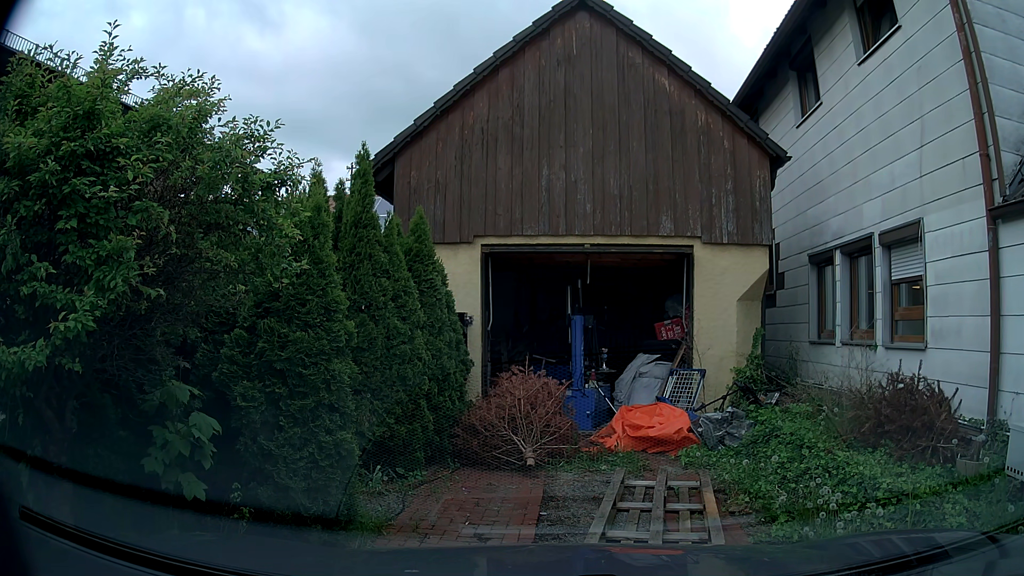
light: Day
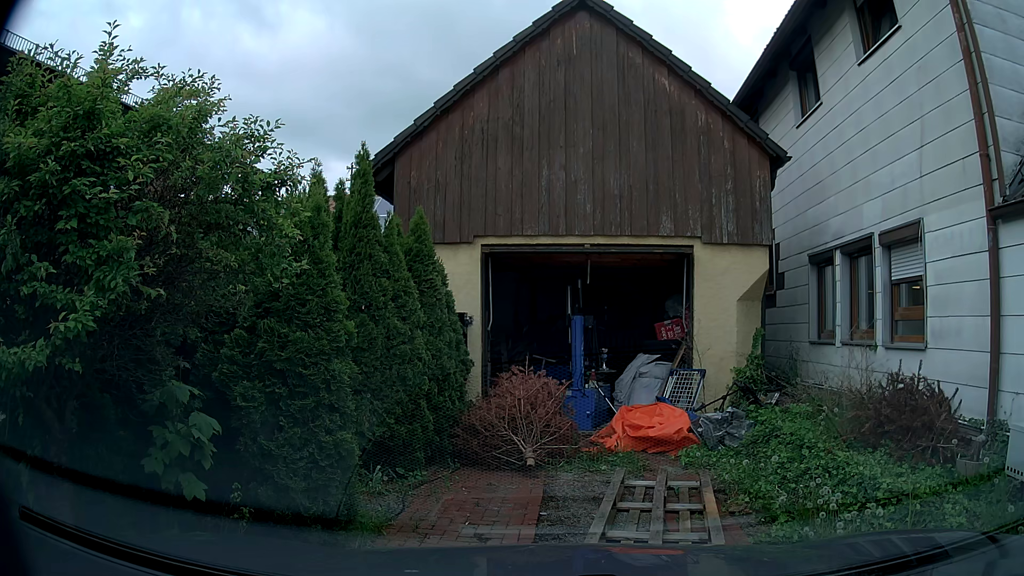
(0.0, 0.0) m; 0°
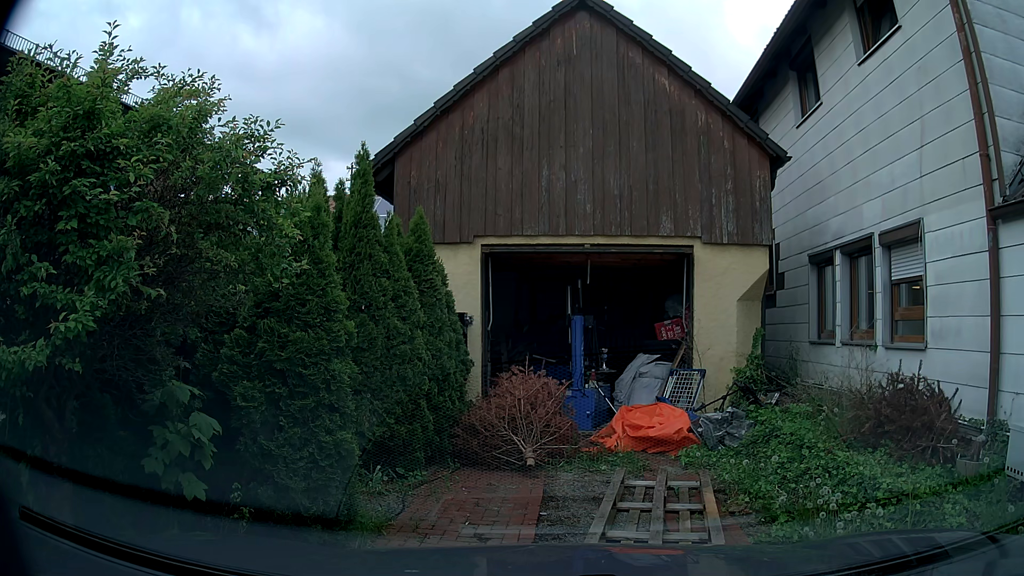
(0.0, 0.0) m; 0°
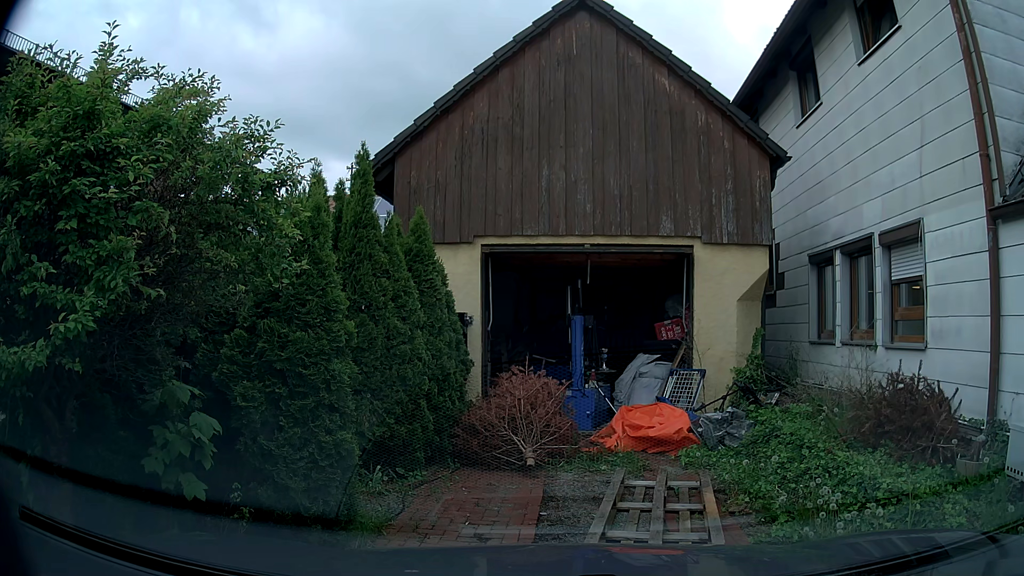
(0.0, 0.0) m; 0°
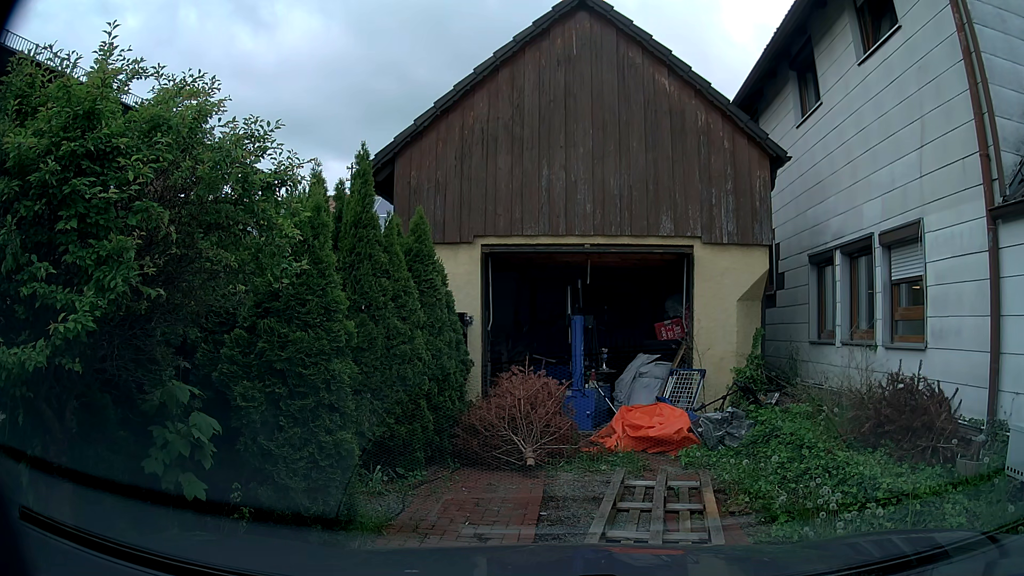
(0.0, 0.0) m; 0°
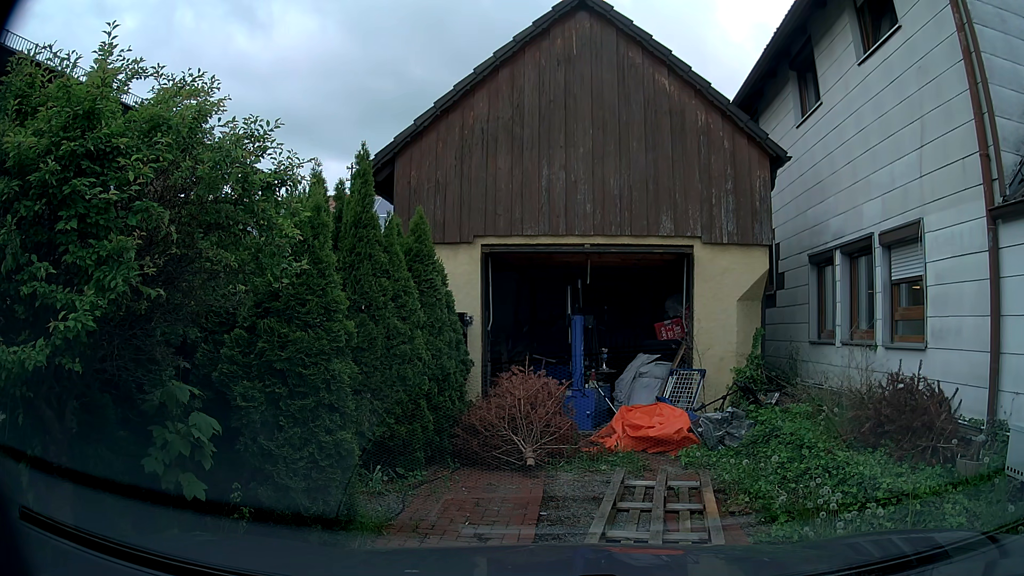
(0.0, 0.0) m; 0°
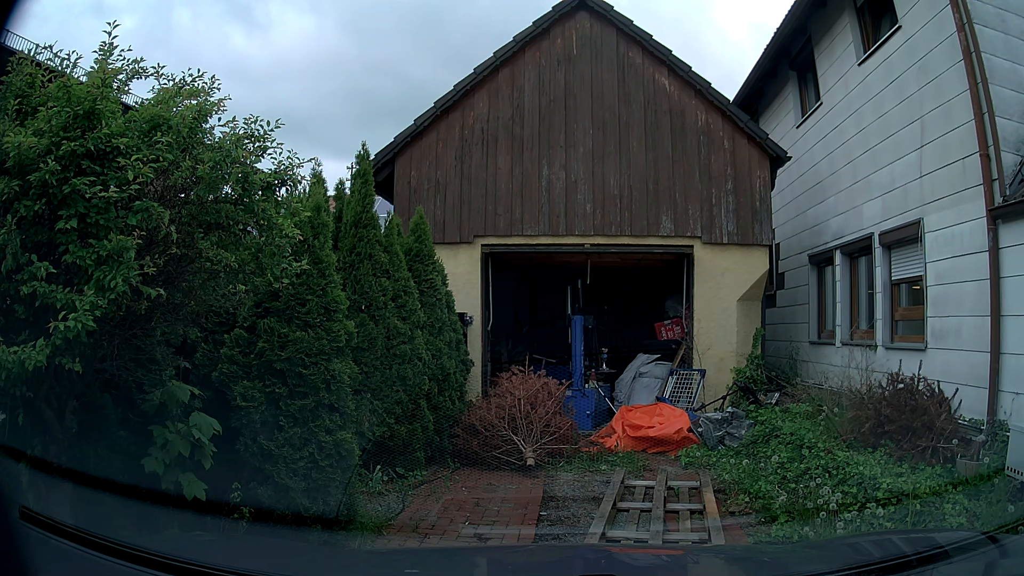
(0.0, 0.0) m; 0°
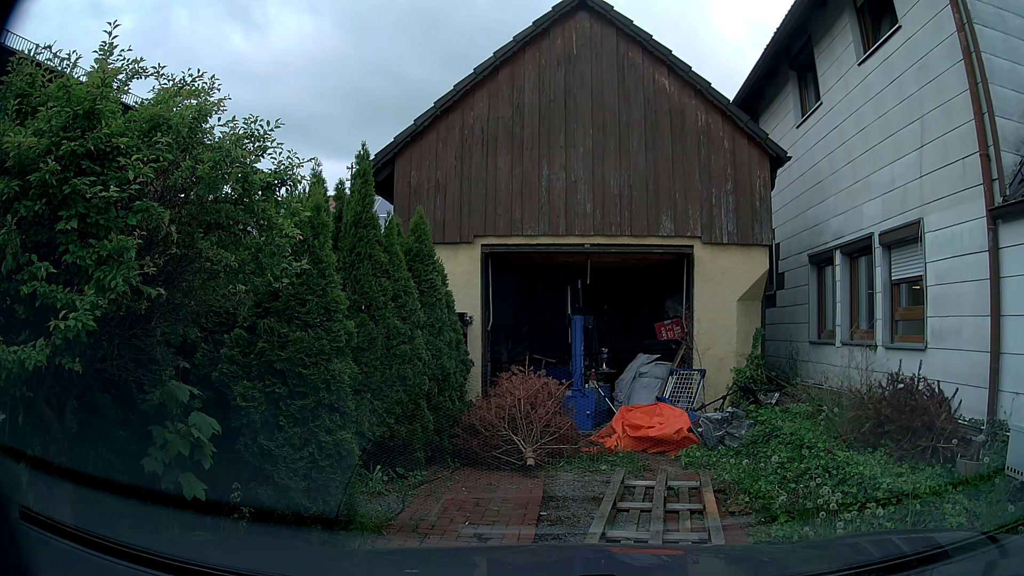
(0.0, 0.0) m; 0°
